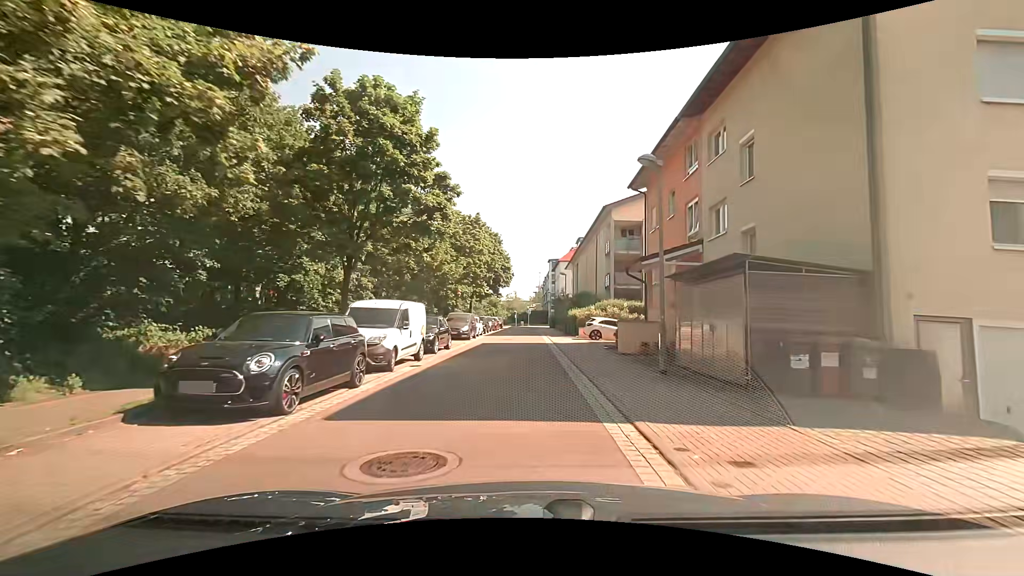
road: residential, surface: asphalt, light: Day
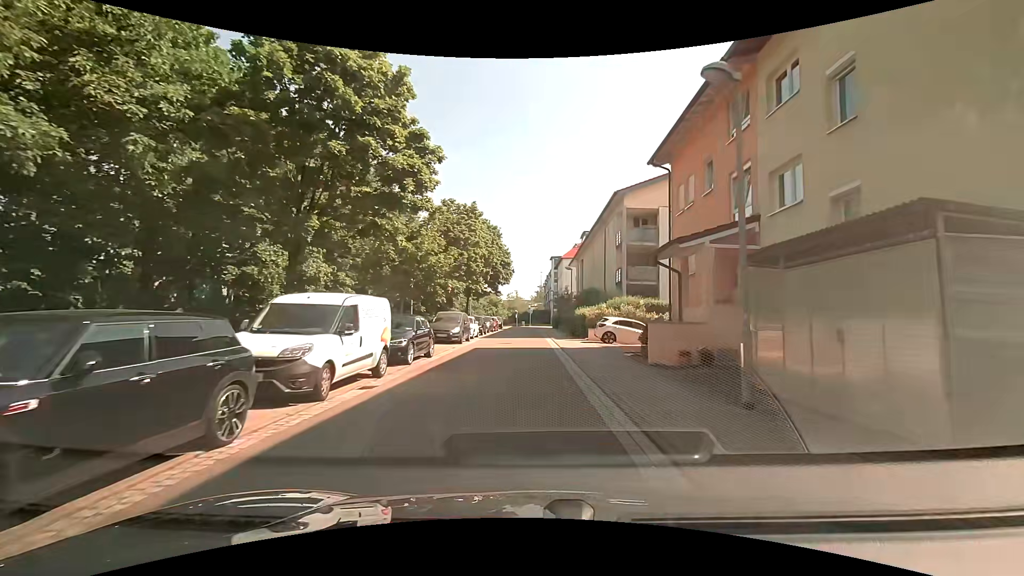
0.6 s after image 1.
(0.0, +4.4) m; 0°
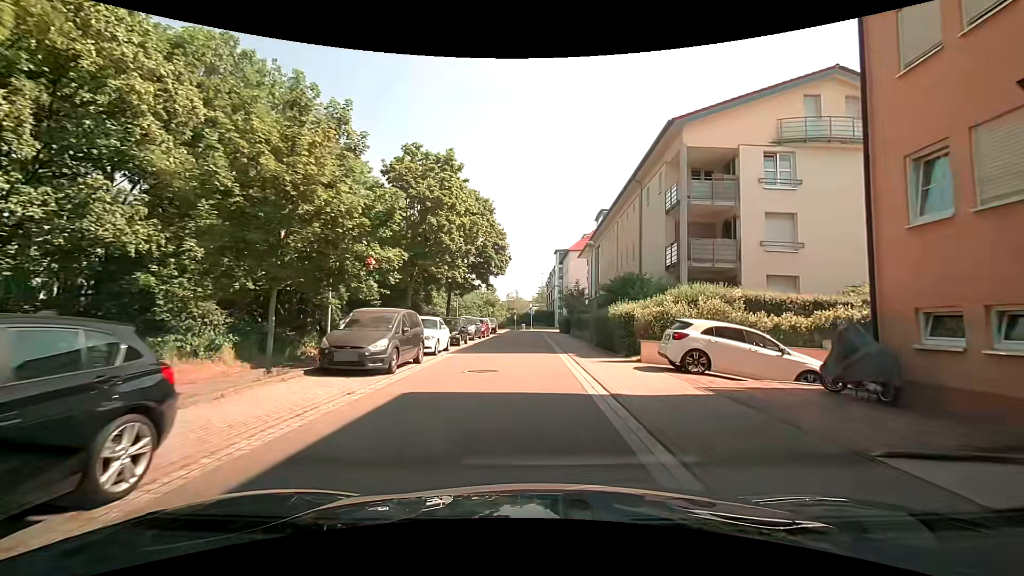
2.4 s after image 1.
(-0.2, +13.1) m; -1°
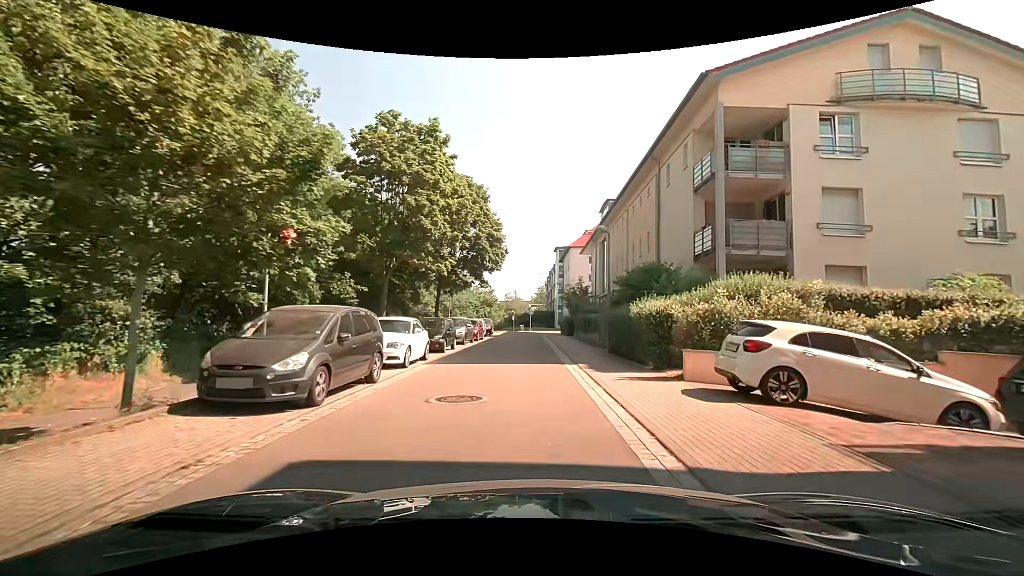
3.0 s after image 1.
(0.0, +4.3) m; 0°
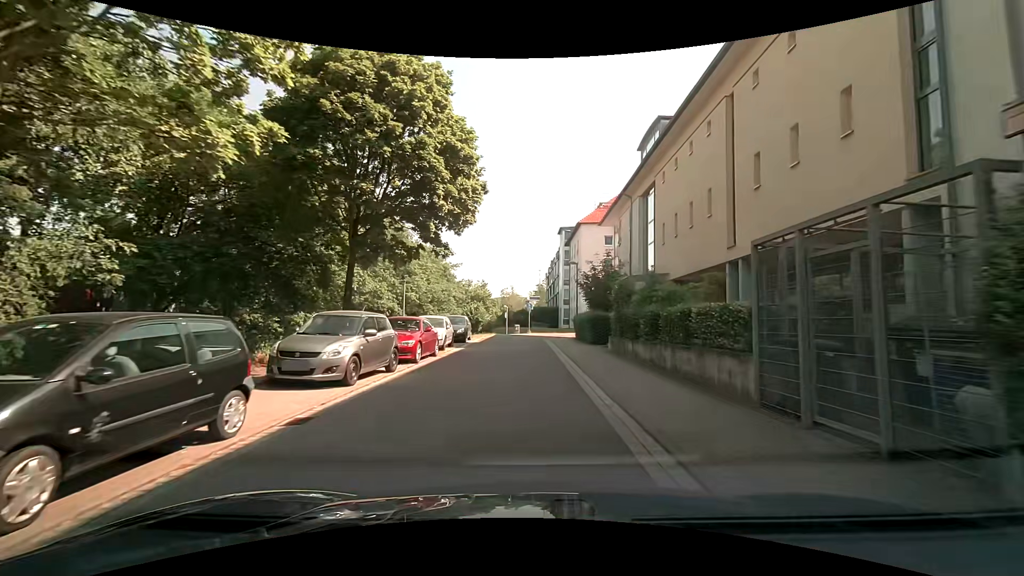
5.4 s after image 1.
(+0.1, +17.2) m; 0°
